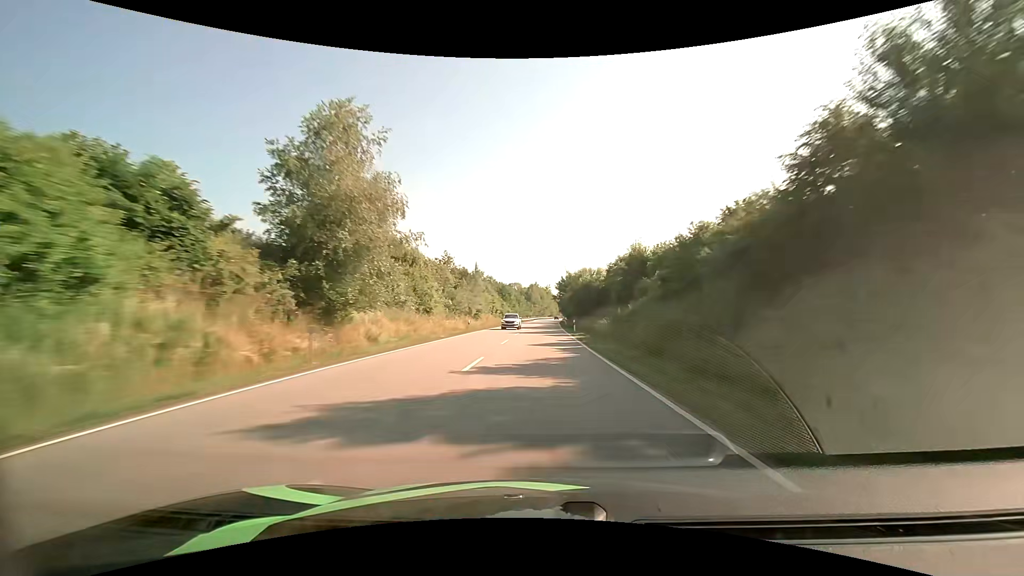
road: primary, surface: asphalt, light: Day
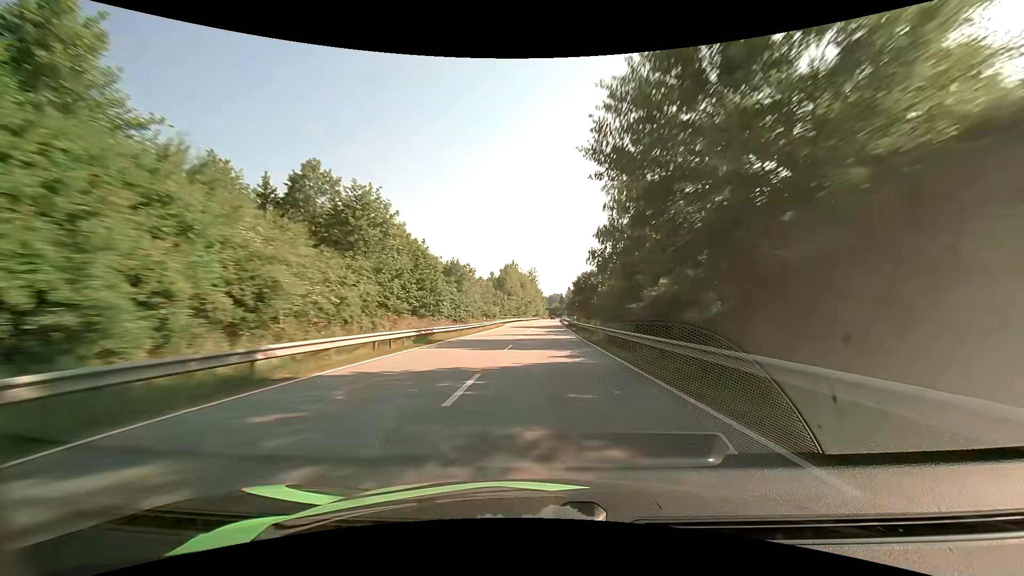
(+1.3, +88.7) m; +2°
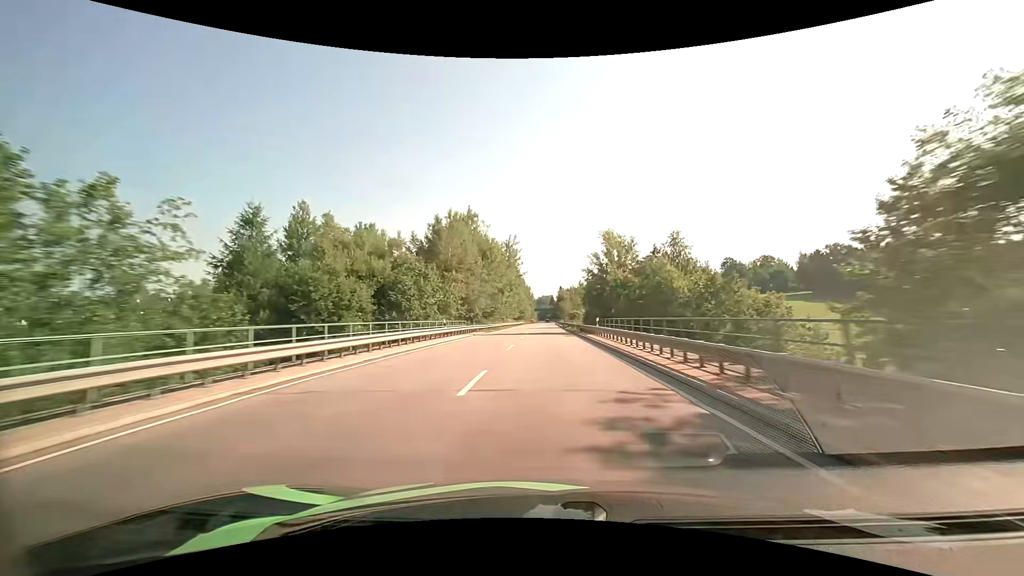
(+0.9, +70.3) m; +1°
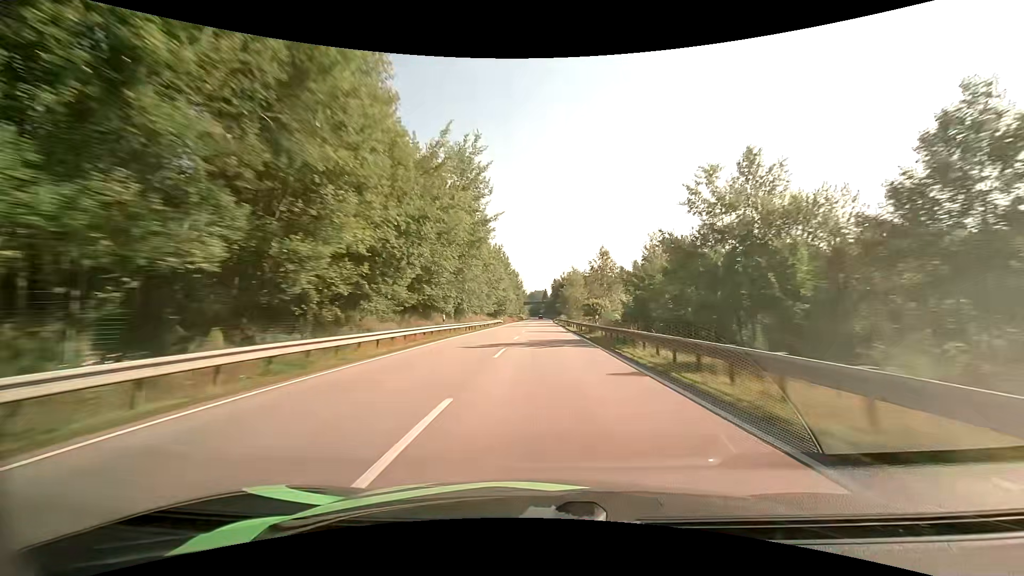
(+0.4, +52.3) m; +1°
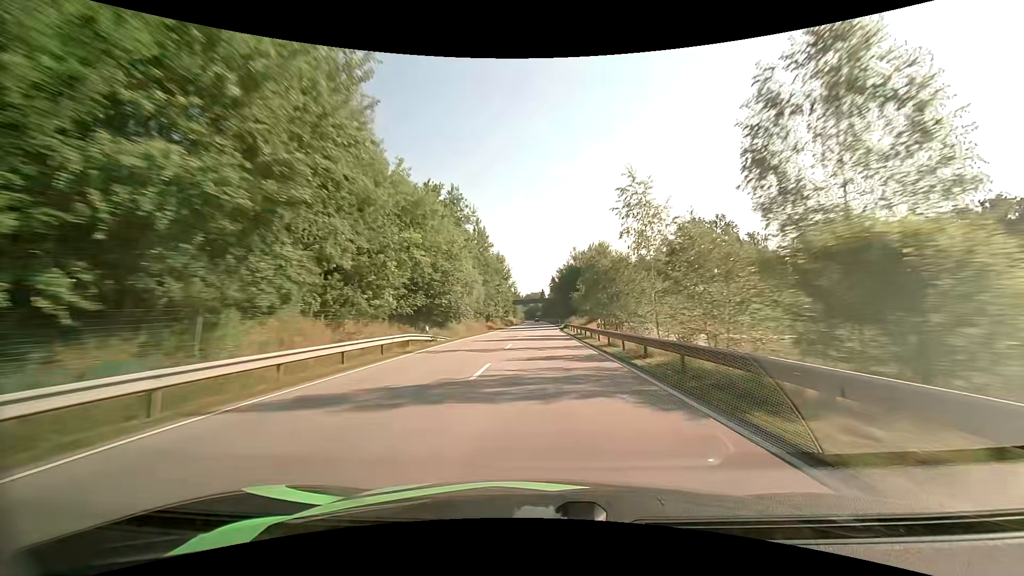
(+0.1, +52.1) m; 0°
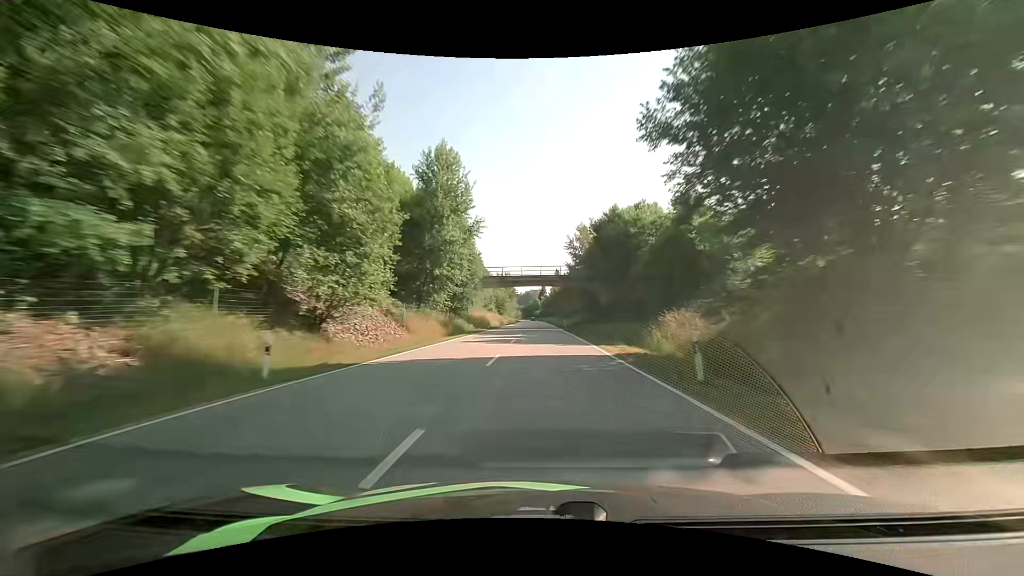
(0.0, +68.5) m; 0°
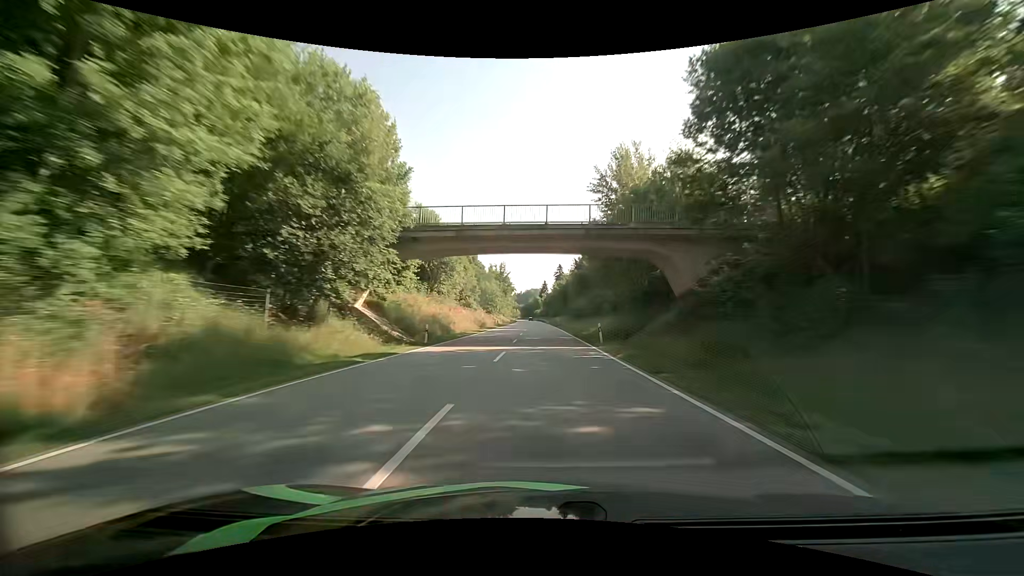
(-0.1, +34.0) m; 0°
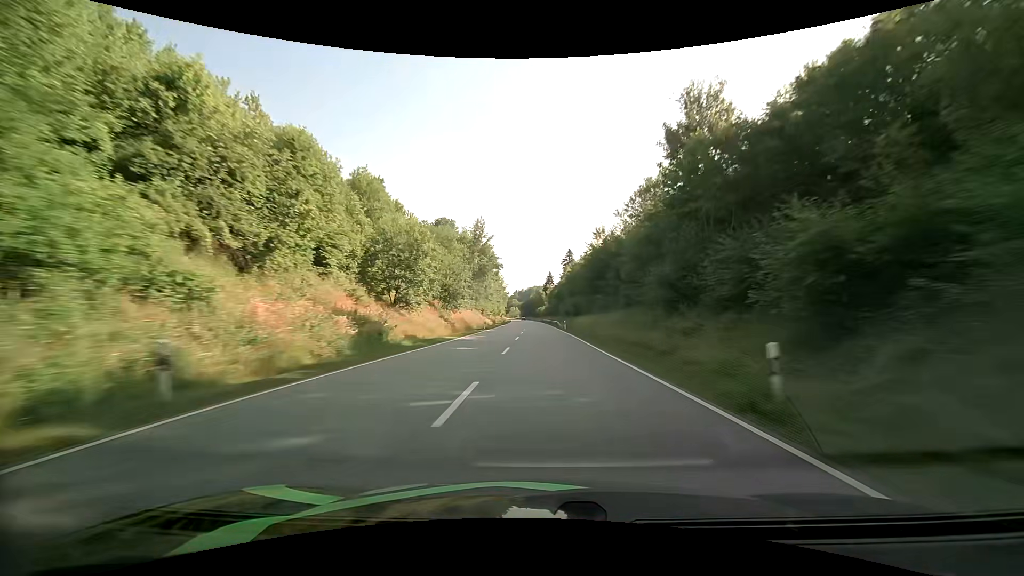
(-0.1, +68.8) m; 0°
(0, +10) (0, +20) (0, +30) (0, +40) (0, +50) (0, +60) (-1, +70) (-1, +80) (-1, +90) (-1, +100) m
